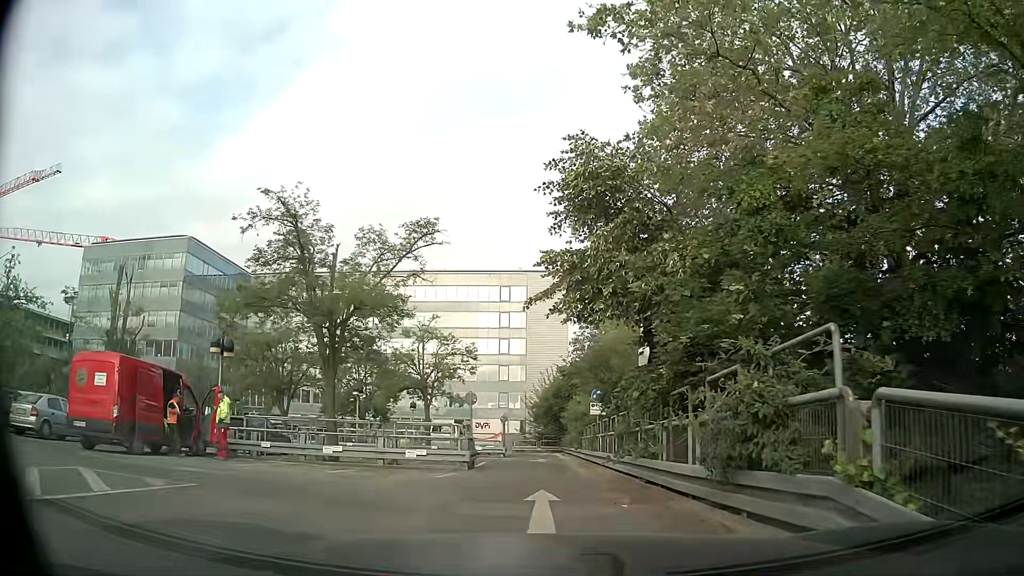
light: Day
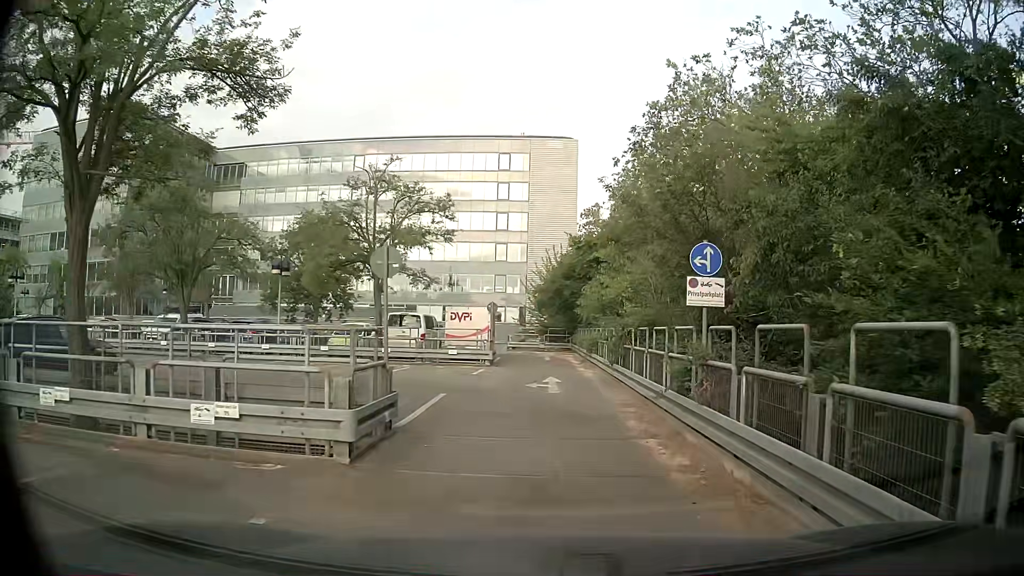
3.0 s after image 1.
(-0.8, +13.0) m; -2°
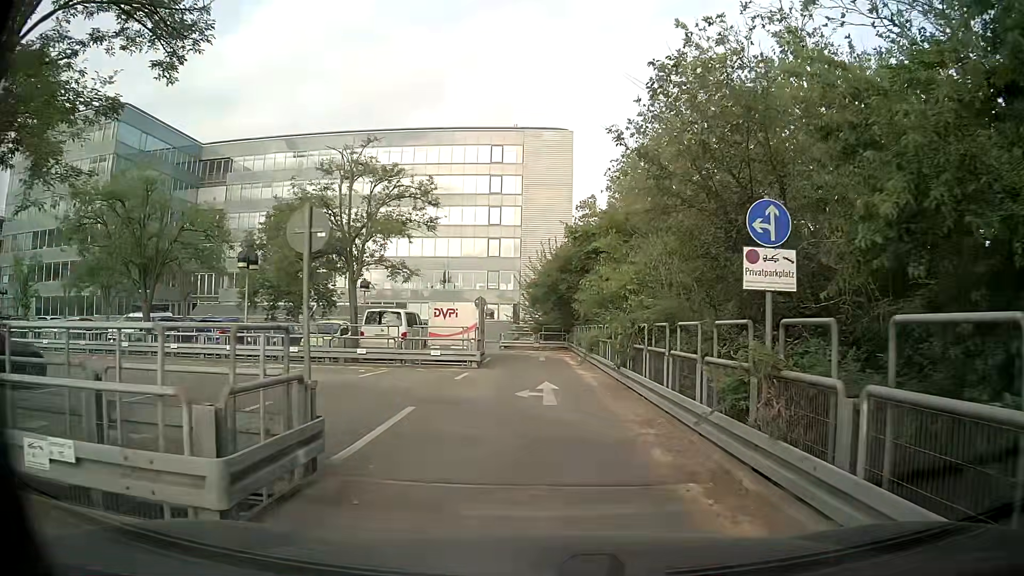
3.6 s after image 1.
(0.0, +2.7) m; +1°
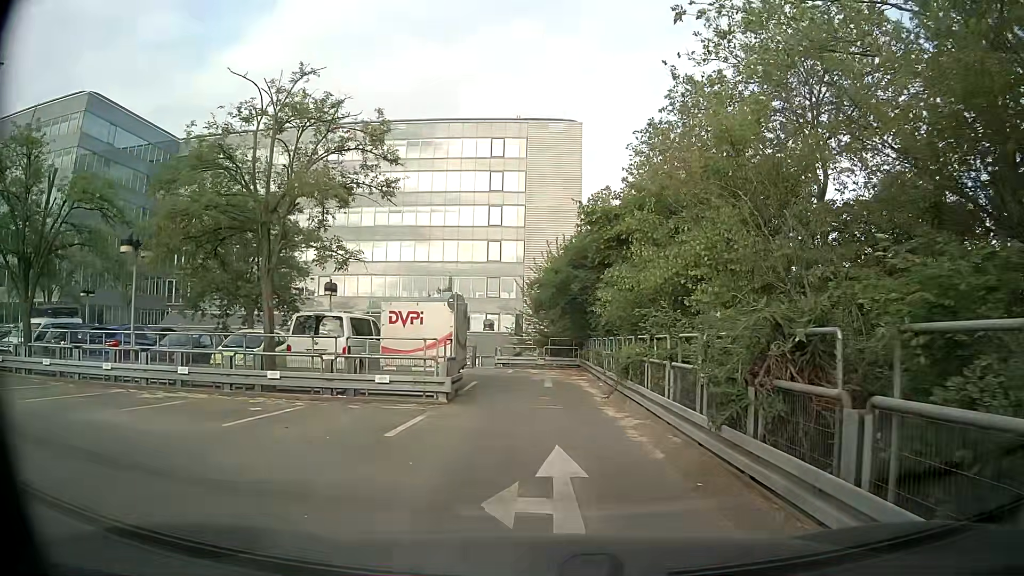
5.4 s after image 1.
(-0.2, +8.0) m; -3°
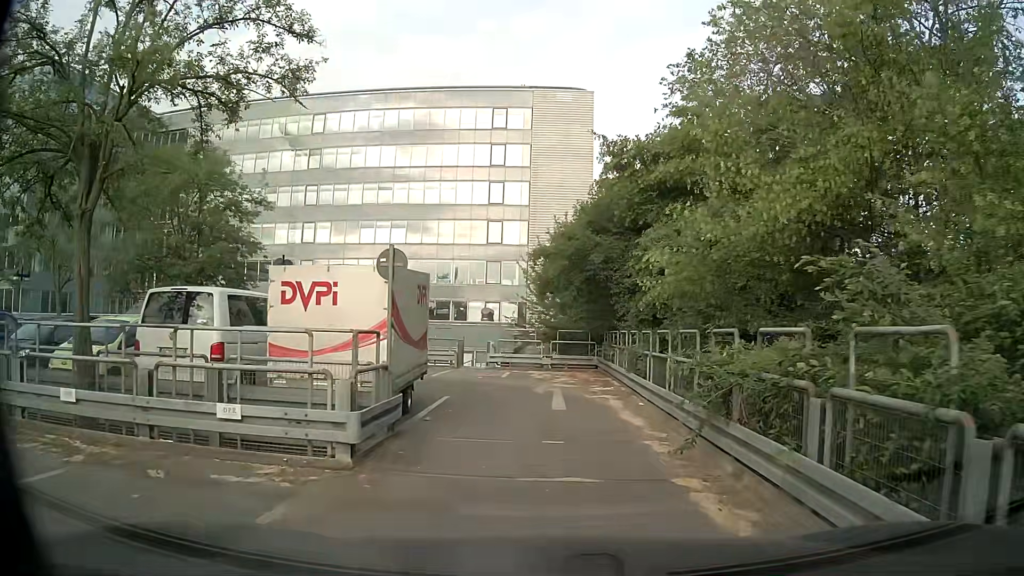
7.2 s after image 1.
(+0.1, +7.4) m; +1°
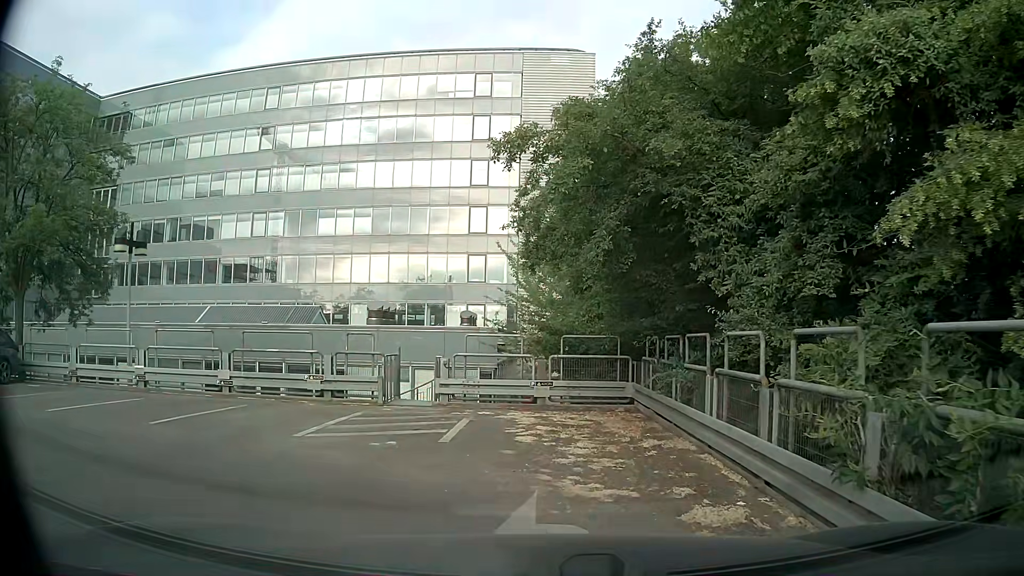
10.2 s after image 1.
(-0.1, +10.9) m; 0°
